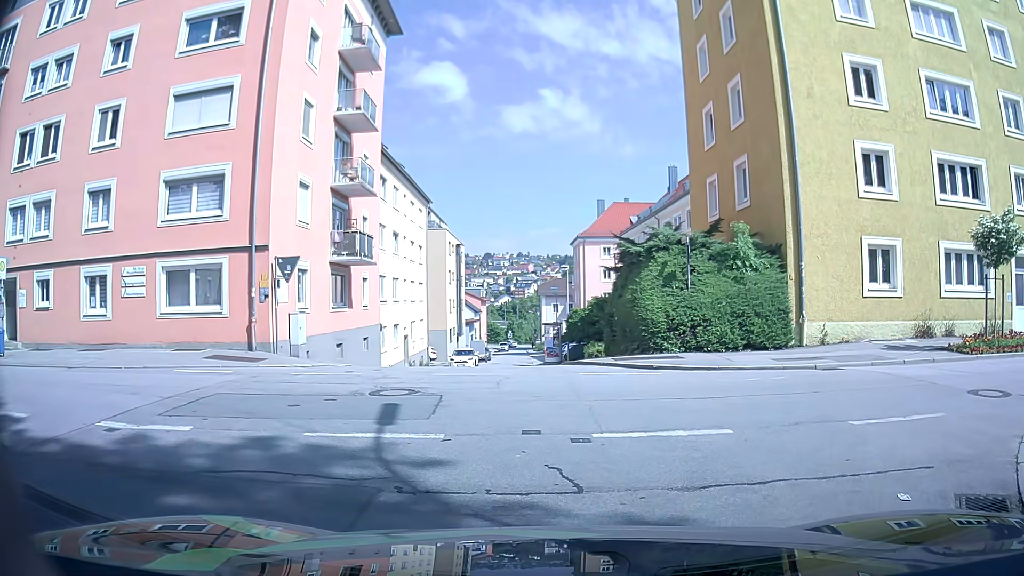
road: residential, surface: asphalt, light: Day
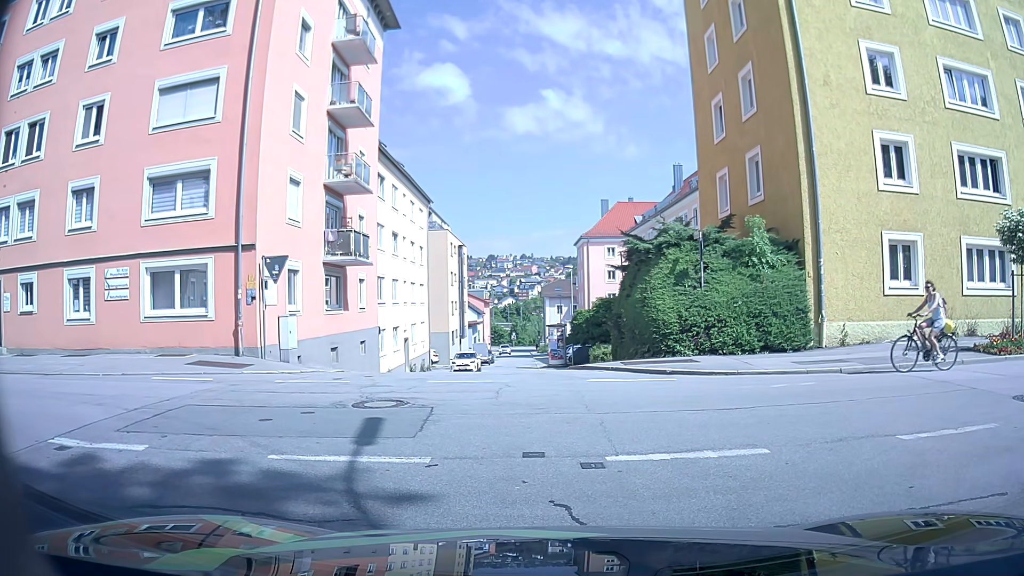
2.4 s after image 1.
(0.0, +1.1) m; 0°
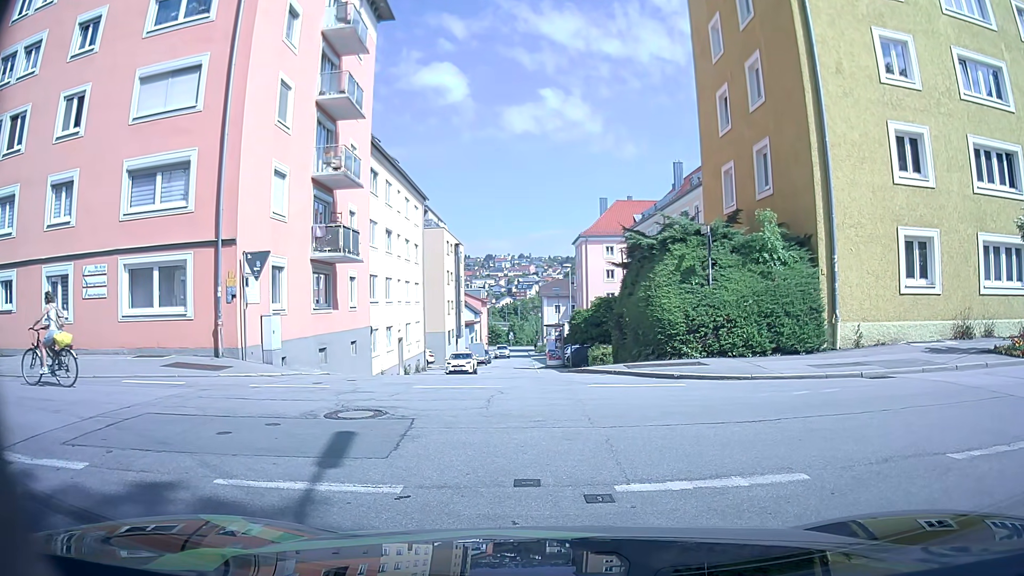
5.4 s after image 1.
(0.0, +1.1) m; 0°
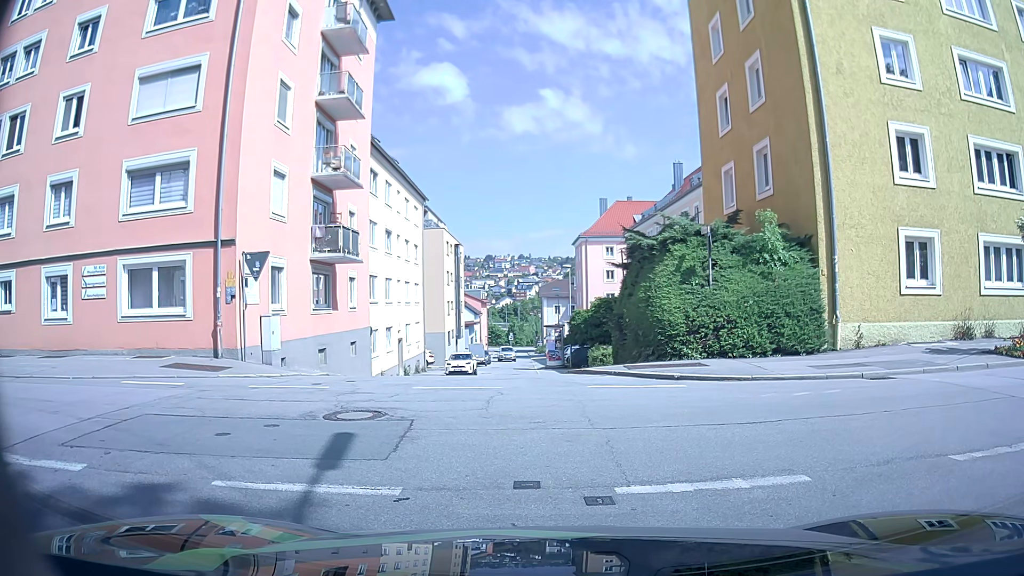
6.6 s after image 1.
(0.0, +0.1) m; 0°
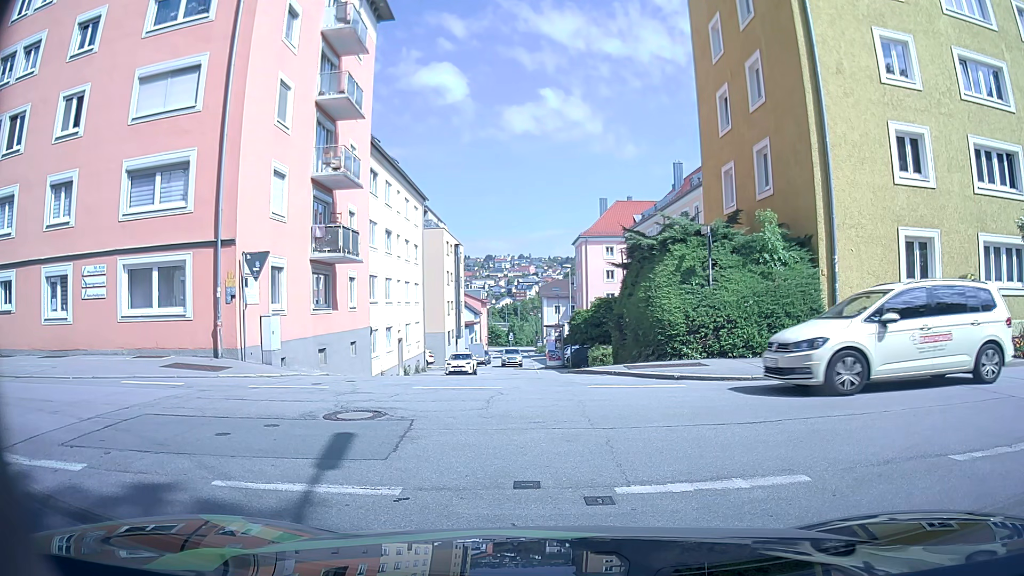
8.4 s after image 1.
(0.0, 0.0) m; 0°
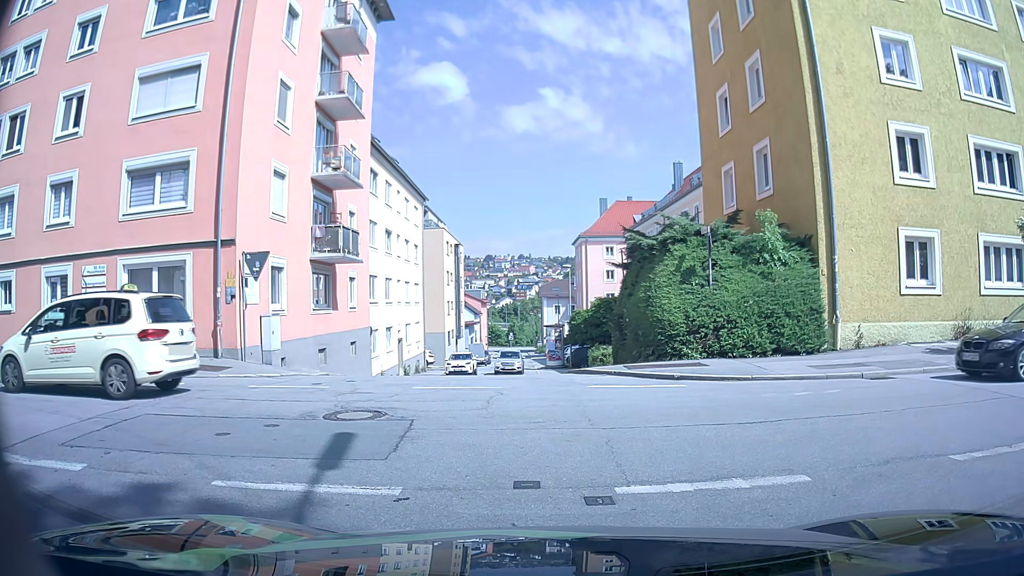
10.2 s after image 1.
(0.0, 0.0) m; 0°
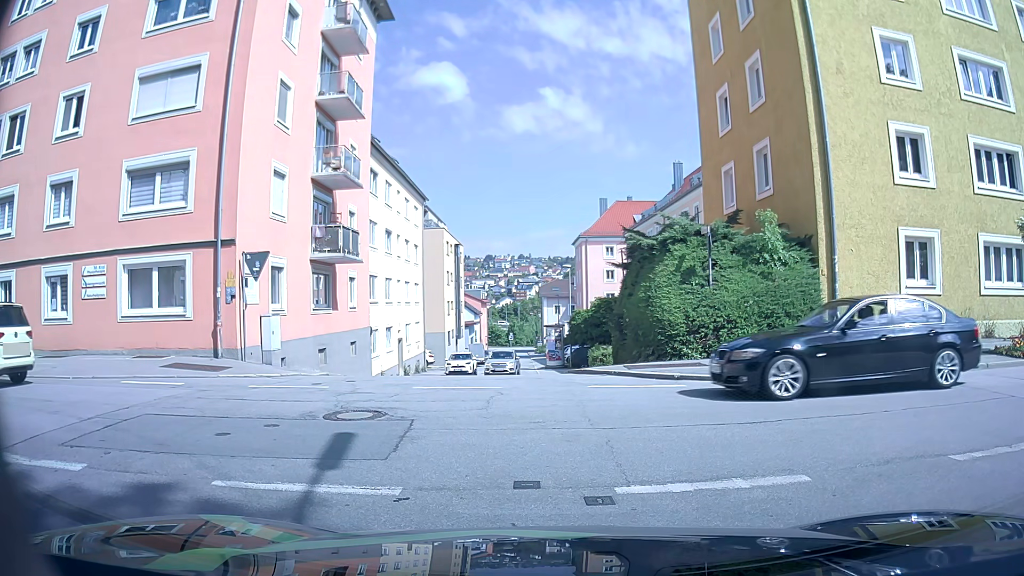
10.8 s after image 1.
(0.0, 0.0) m; 0°
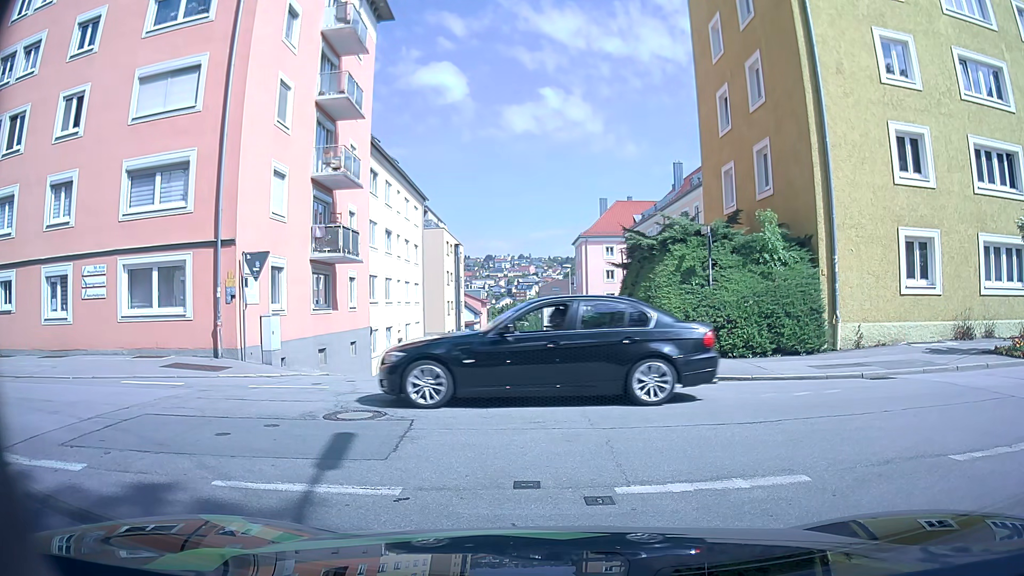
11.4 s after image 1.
(0.0, 0.0) m; 0°
(0, +10) (-1, +20) (-1, +30) (-1, +40) (-2, +50) (-2, +60) (-2, +70) (-3, +80) (-3, +90) (-3, +100) m
